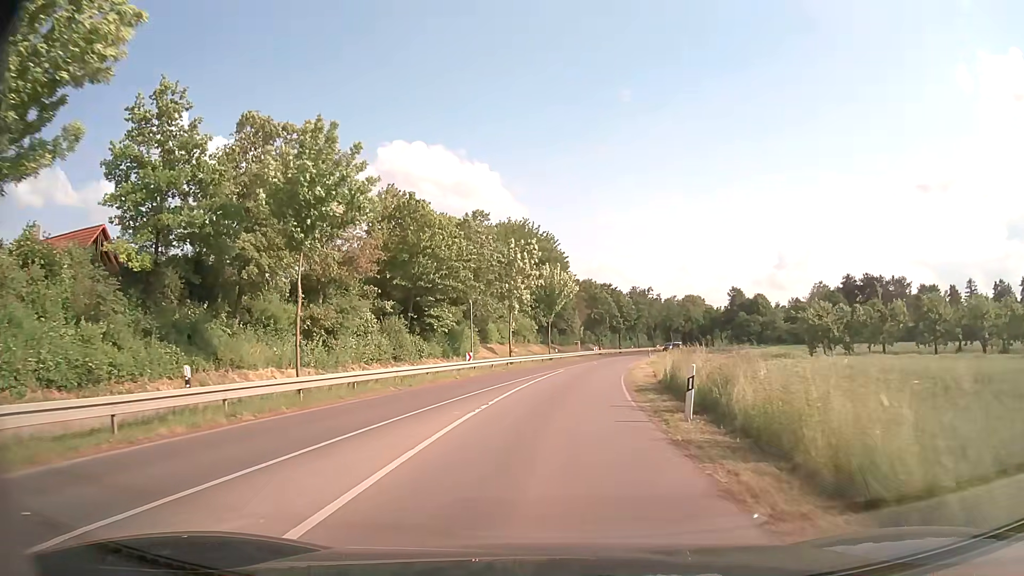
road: tertiary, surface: asphalt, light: Day
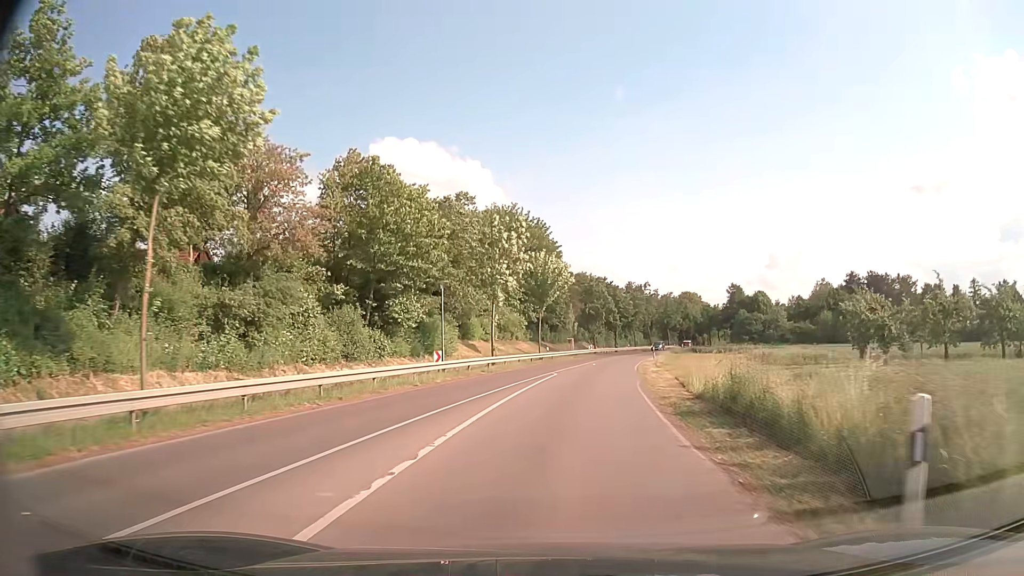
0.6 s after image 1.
(0.0, +8.2) m; +1°
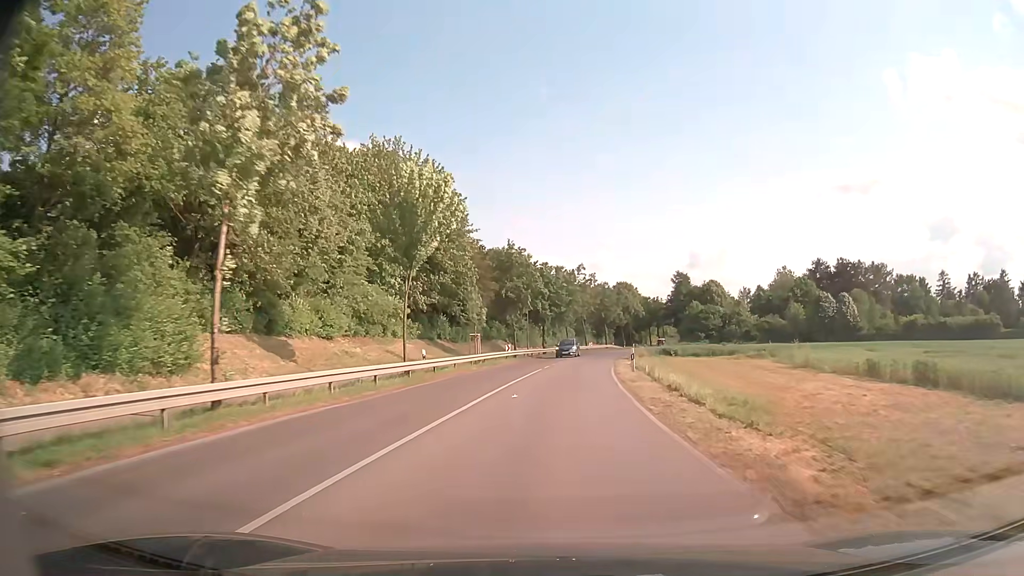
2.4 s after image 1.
(+1.8, +27.7) m; +7°
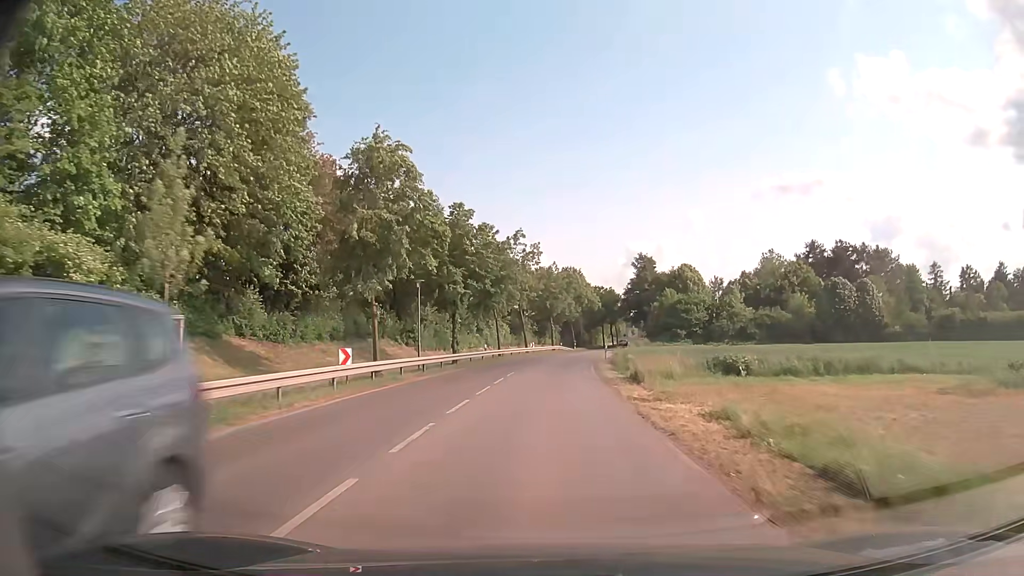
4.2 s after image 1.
(+1.2, +30.8) m; +6°
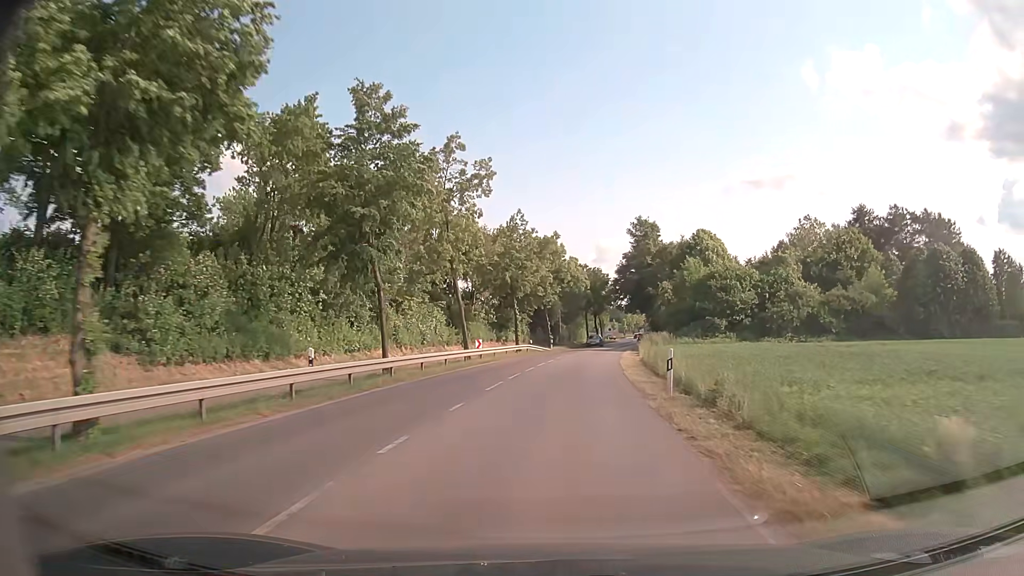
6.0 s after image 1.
(+0.5, +31.8) m; +2°
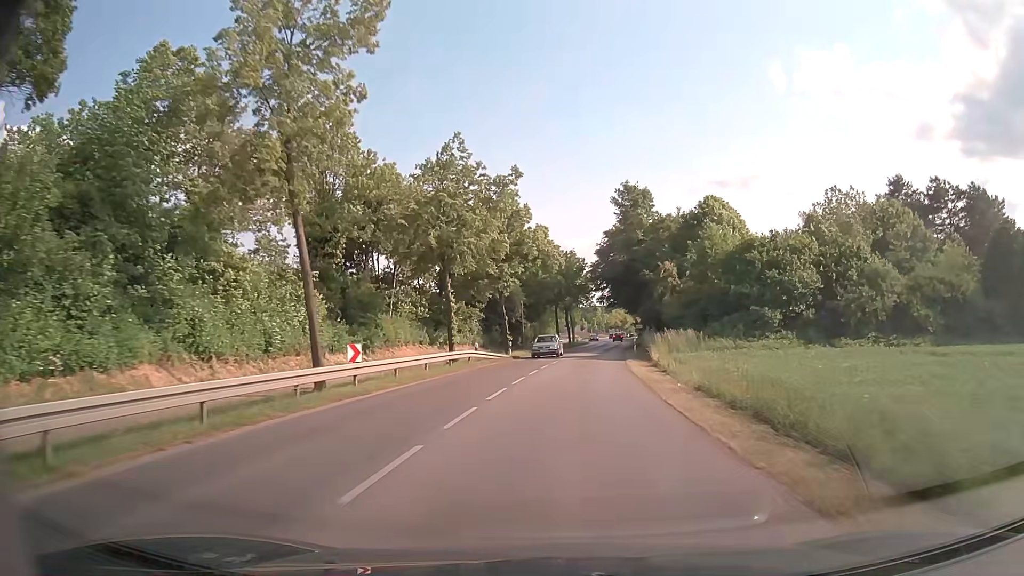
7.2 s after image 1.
(+0.4, +20.2) m; +3°
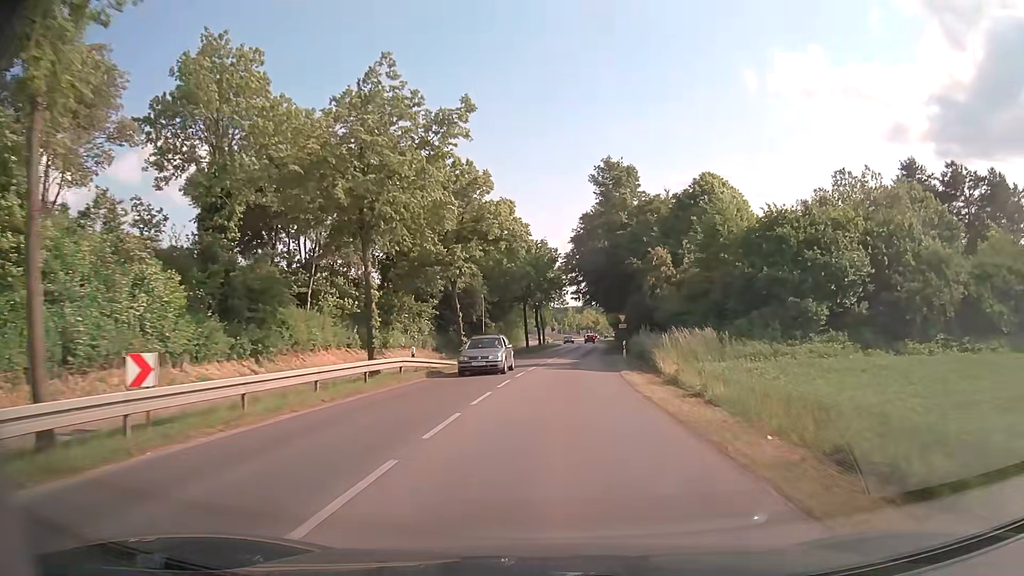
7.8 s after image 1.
(+0.2, +9.8) m; +3°
(0, +10) (+1, +20) (+1, +30) (+2, +40) (+3, +50) (+4, +60) (+5, +70) (+6, +80) (+7, +90) (+8, +100) m
